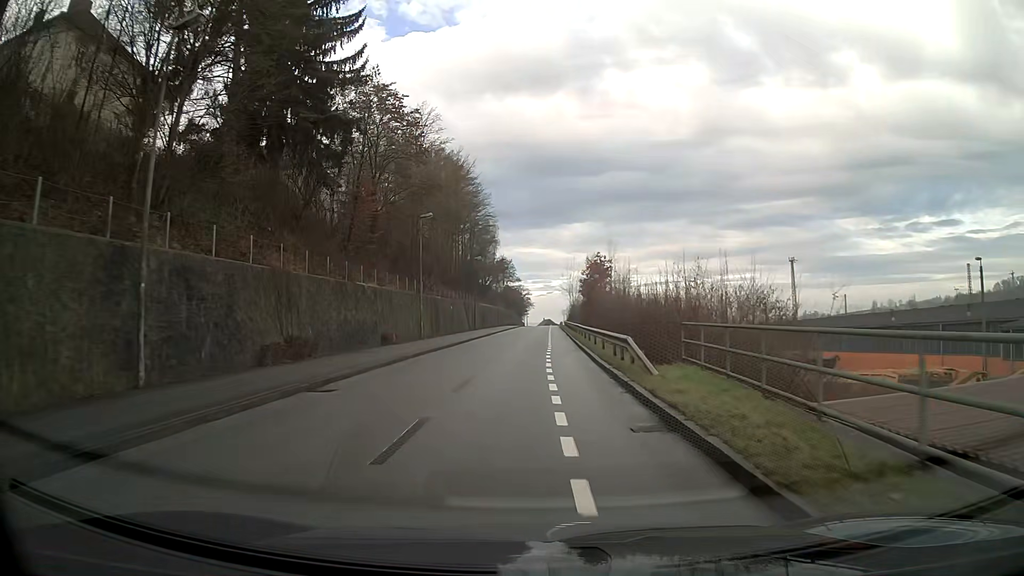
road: residential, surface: asphalt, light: Day
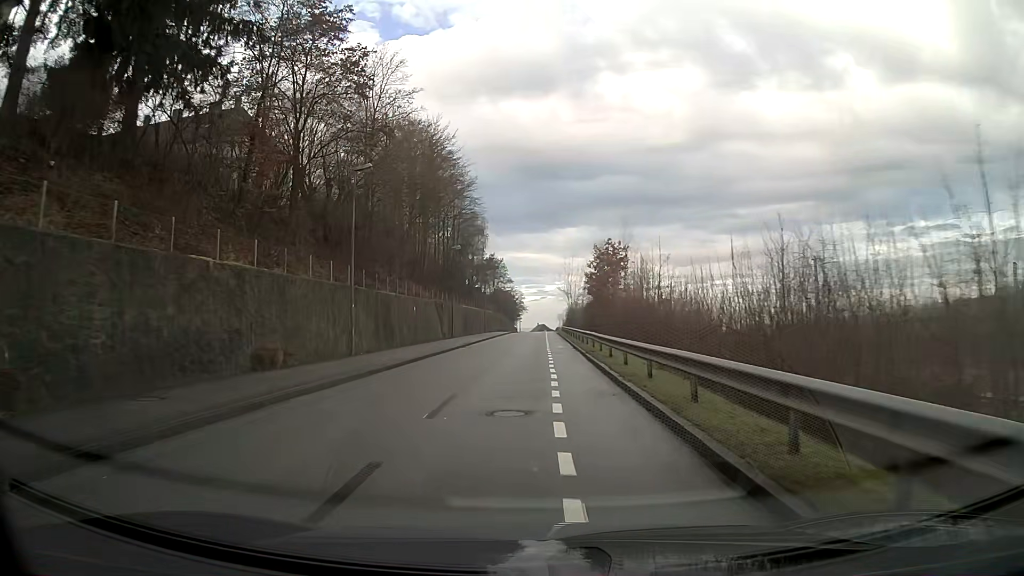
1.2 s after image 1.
(0.0, +14.9) m; 0°
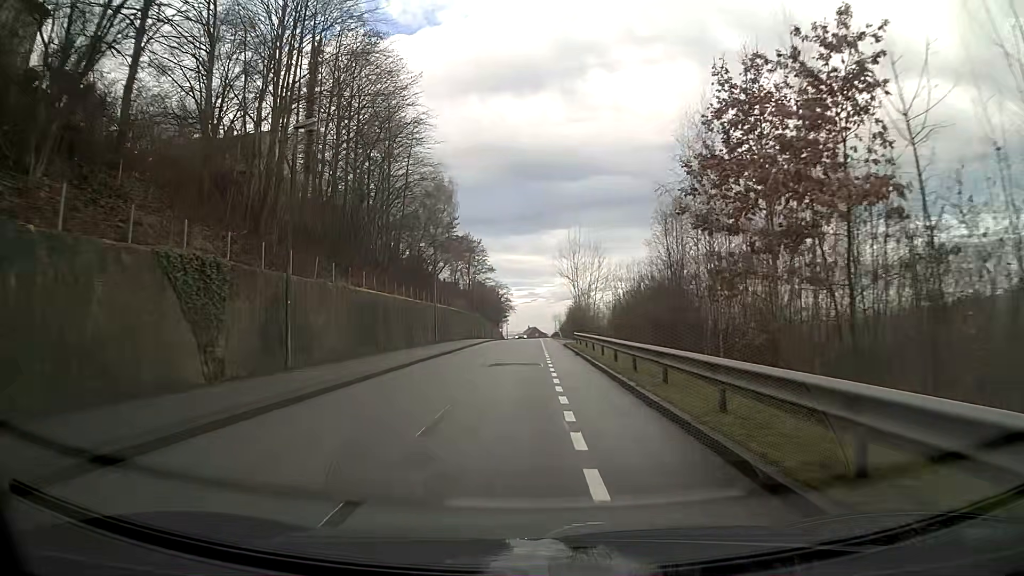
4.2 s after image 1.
(+0.4, +37.4) m; +1°
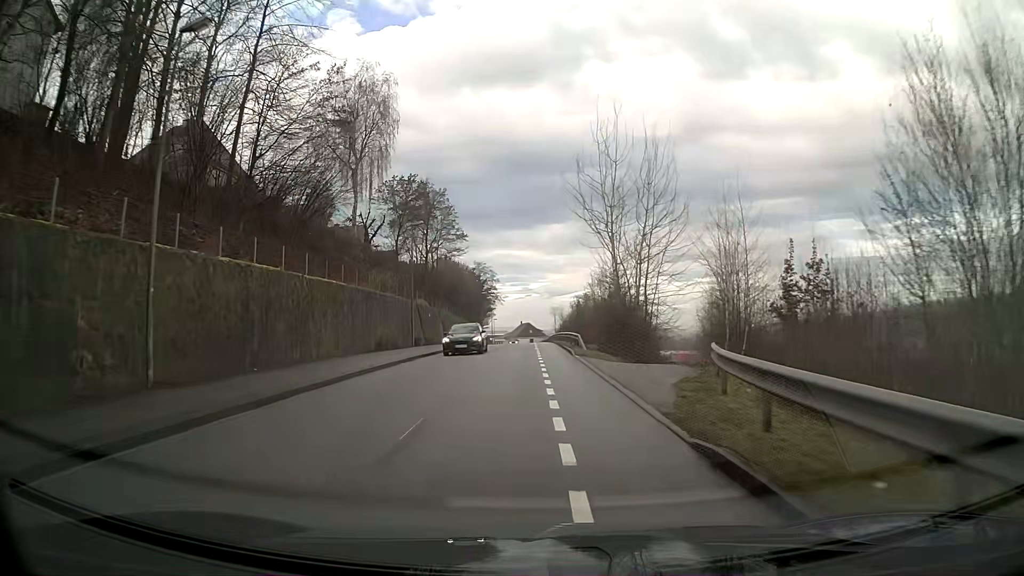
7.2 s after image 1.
(+0.3, +37.9) m; +1°
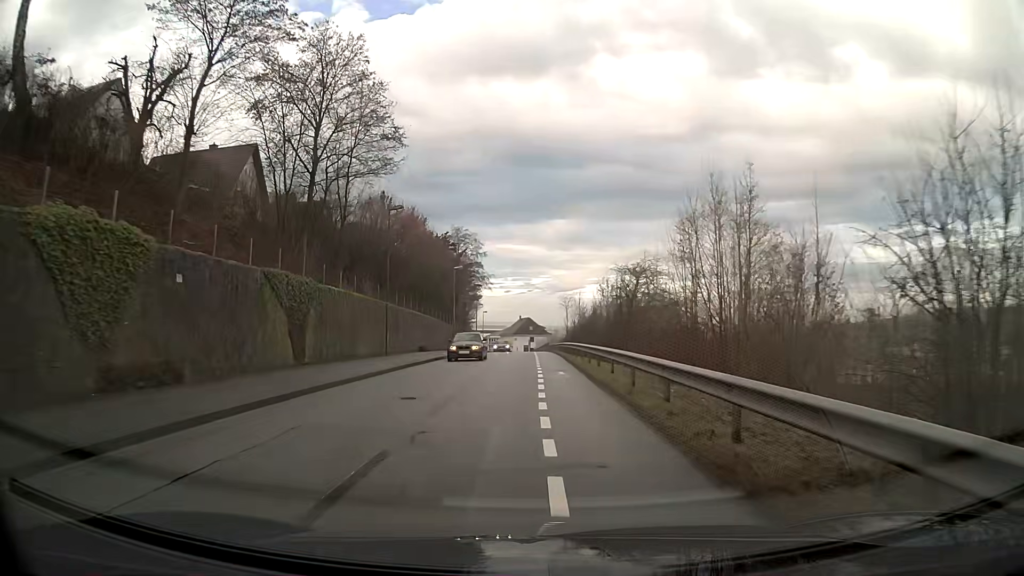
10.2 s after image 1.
(-0.3, +38.2) m; -1°
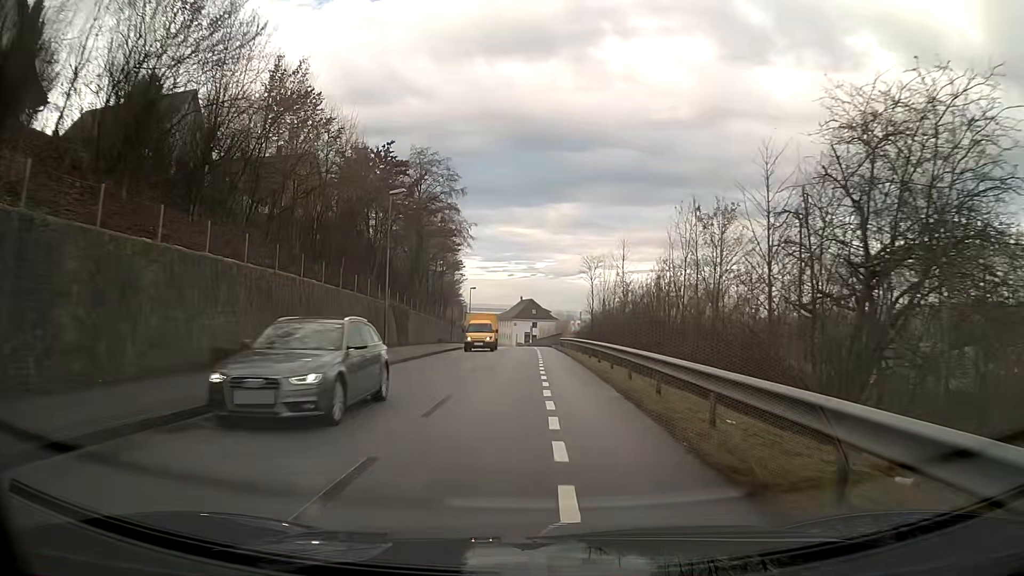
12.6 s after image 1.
(0.0, +30.9) m; 0°
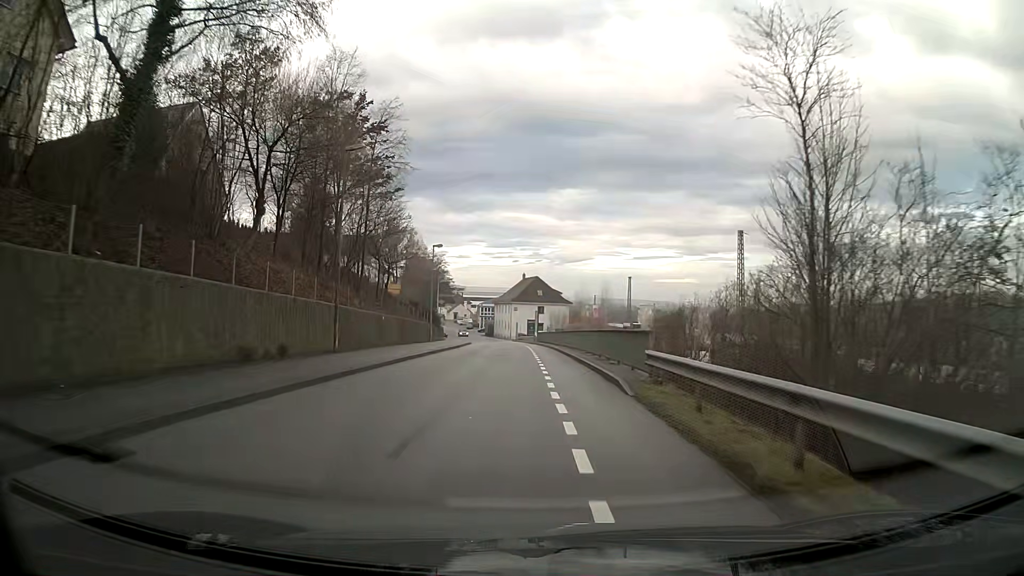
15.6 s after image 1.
(-0.1, +39.0) m; 0°
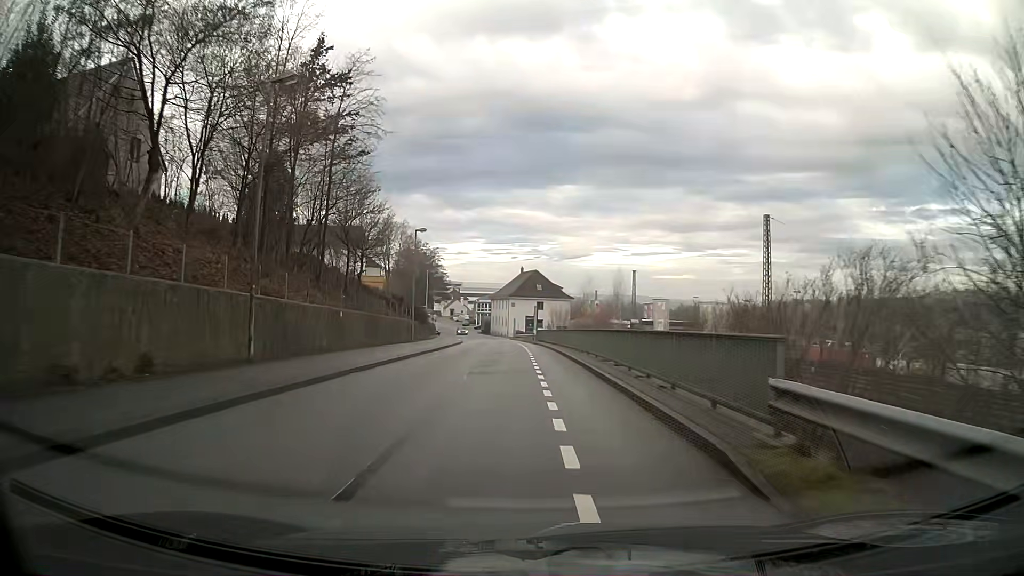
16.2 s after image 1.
(0.0, +7.8) m; 0°
